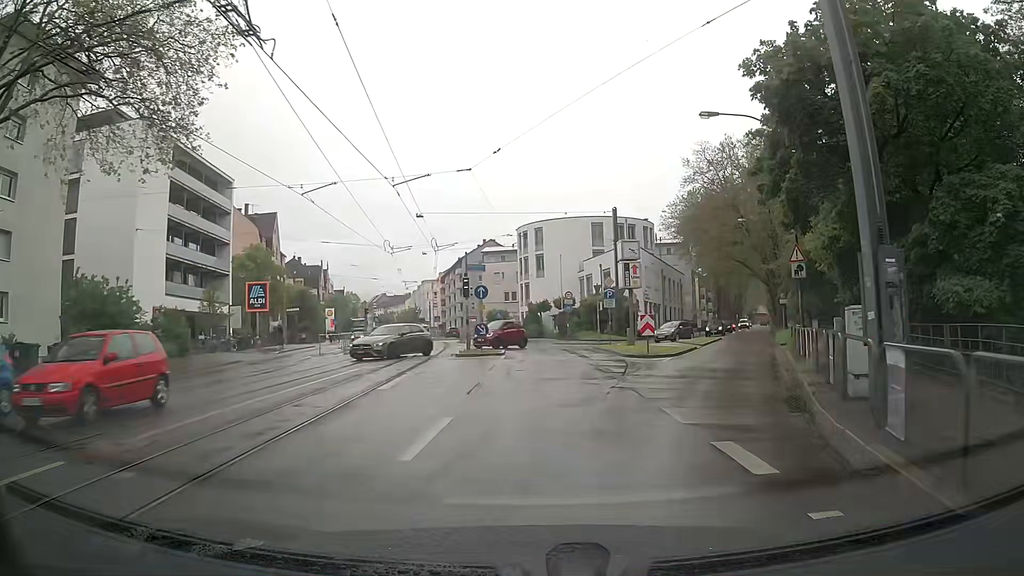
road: primary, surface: asphalt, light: Day
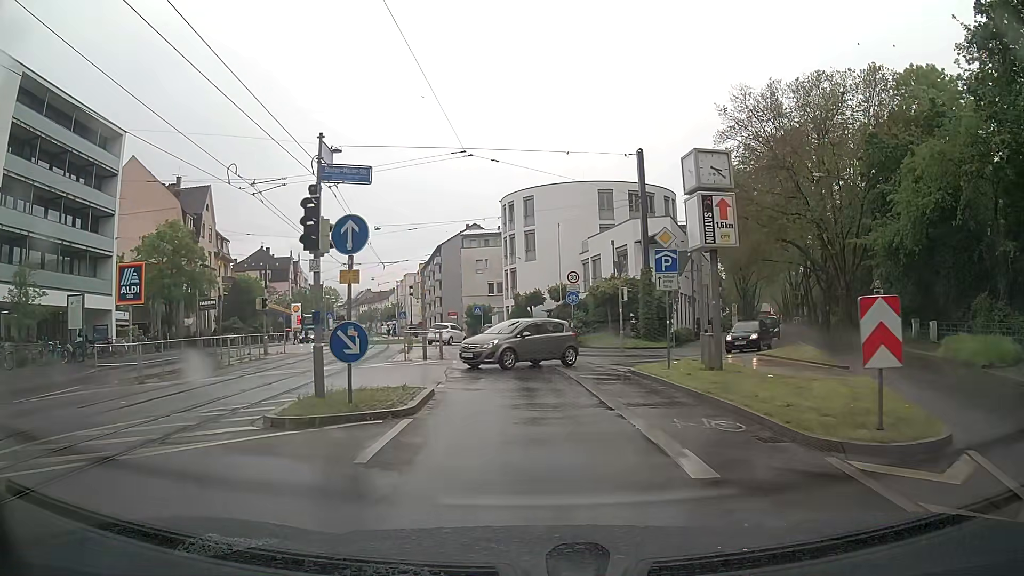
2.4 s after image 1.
(+0.7, +18.2) m; +4°
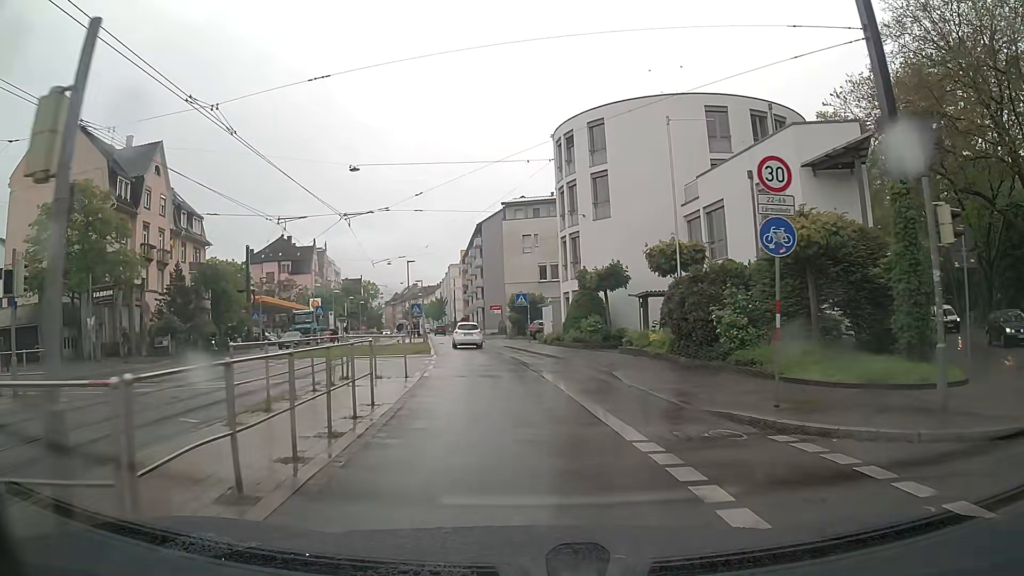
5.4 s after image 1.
(-1.8, +21.7) m; -8°
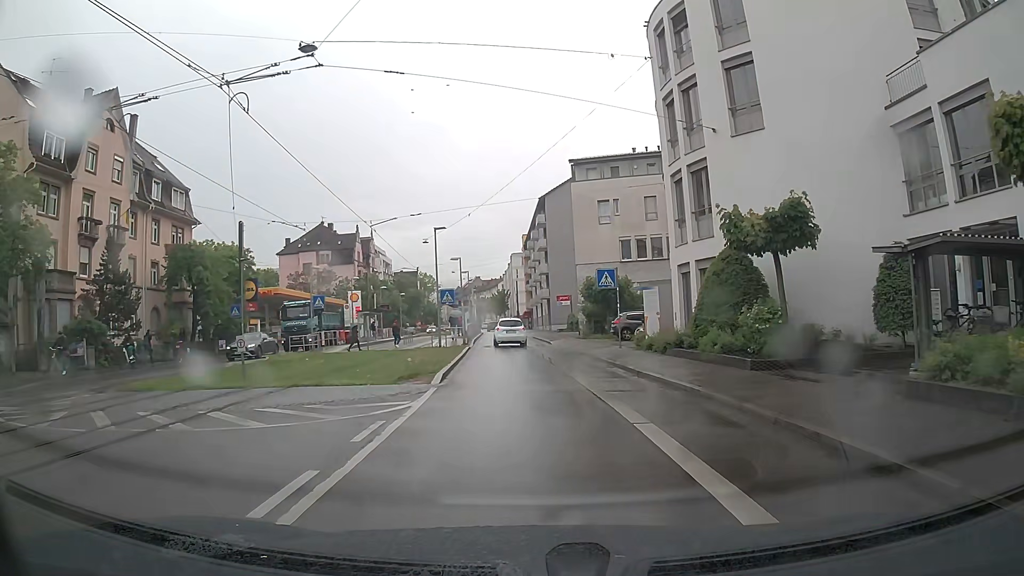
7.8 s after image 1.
(-0.8, +16.1) m; -5°
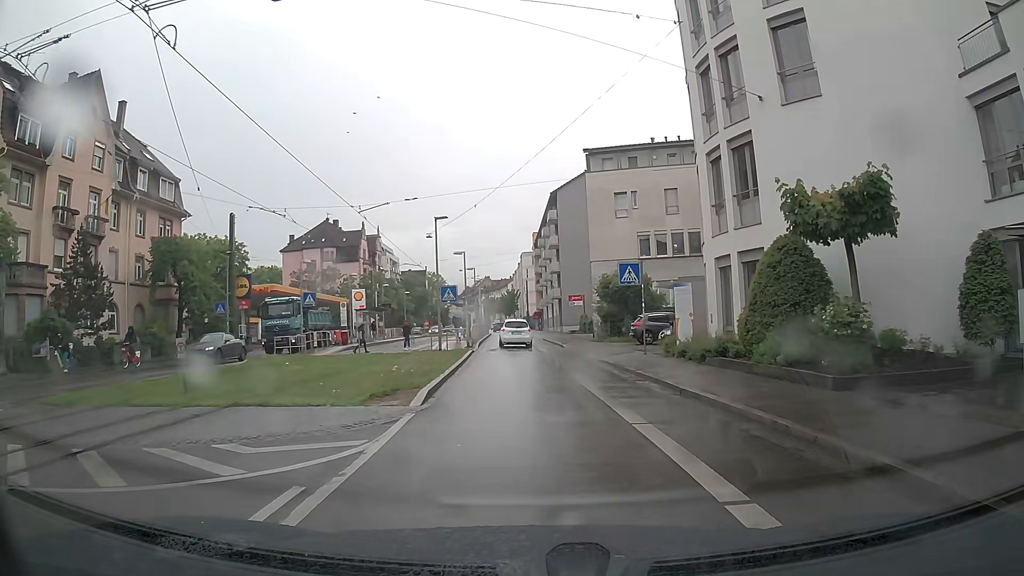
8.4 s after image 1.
(-0.1, +3.7) m; -2°
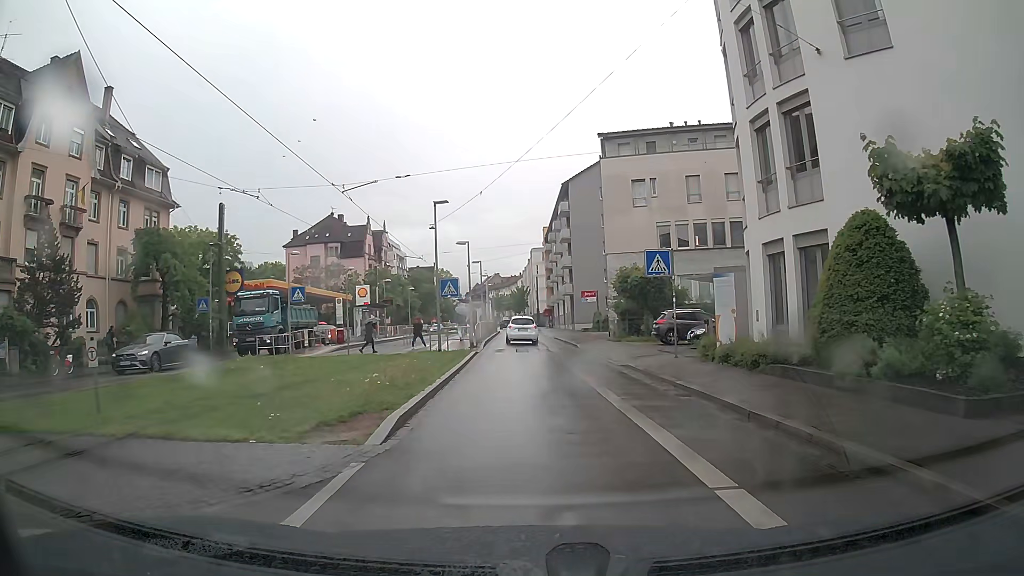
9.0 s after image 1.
(0.0, +3.5) m; -1°
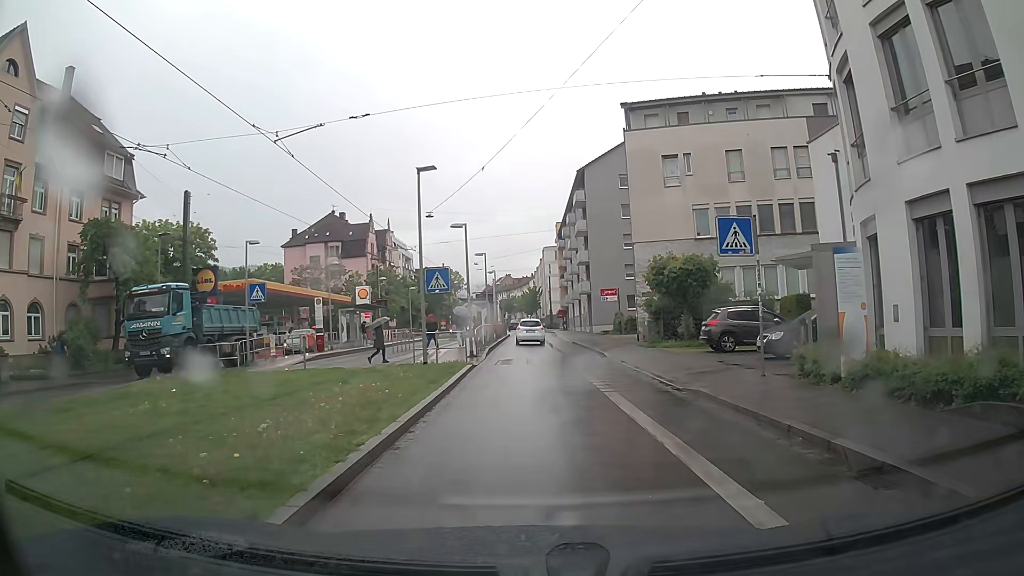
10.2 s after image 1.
(-0.1, +6.8) m; 0°
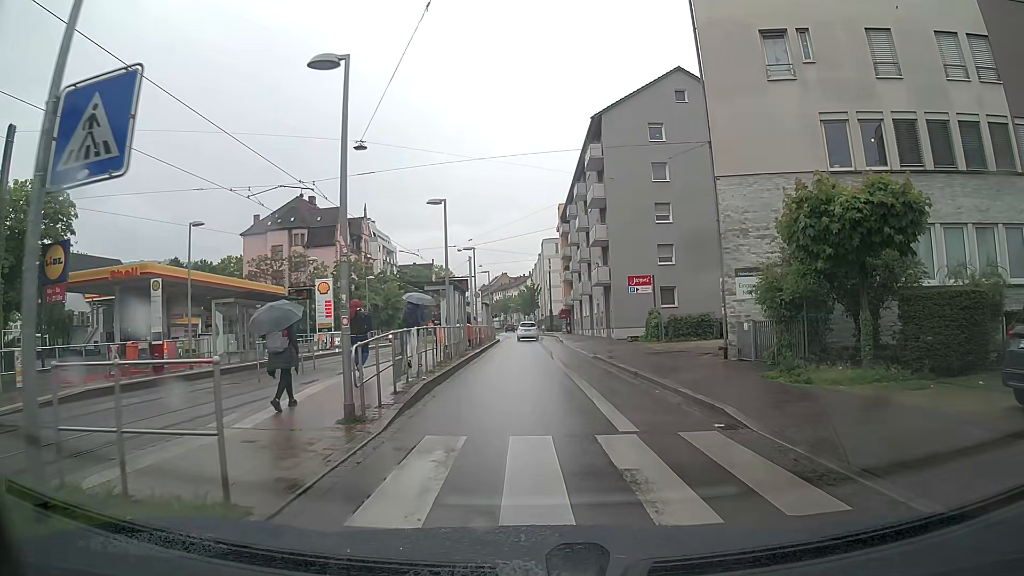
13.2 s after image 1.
(-0.2, +17.3) m; 0°
(0, +10) (0, +20) (-1, +30) (-1, +40) (-1, +50) (-2, +60) (-2, +70) (-2, +80) (-3, +90) (-4, +100) m
